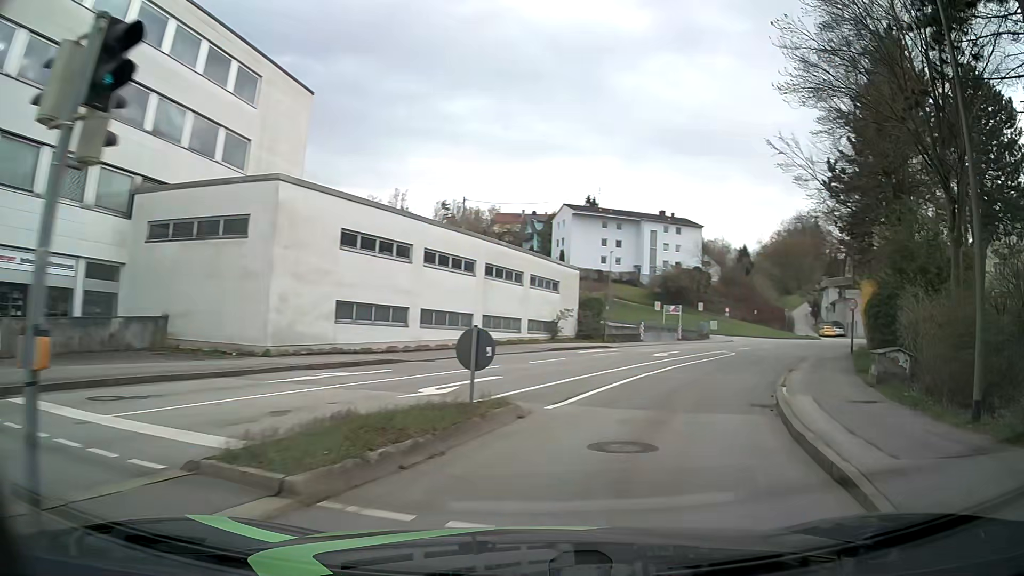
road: residential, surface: asphalt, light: Day
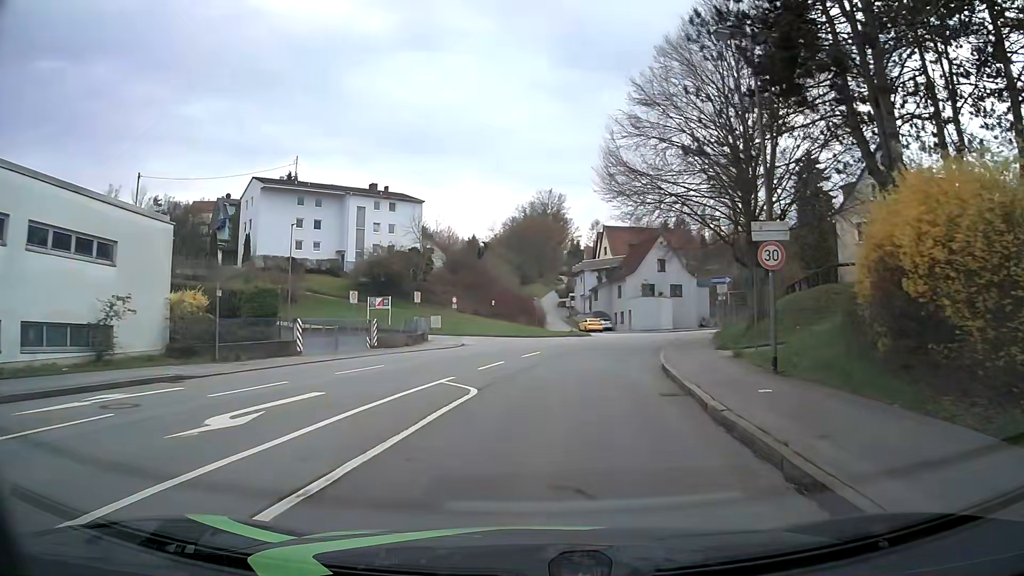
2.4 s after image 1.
(+5.5, +20.7) m; +24°
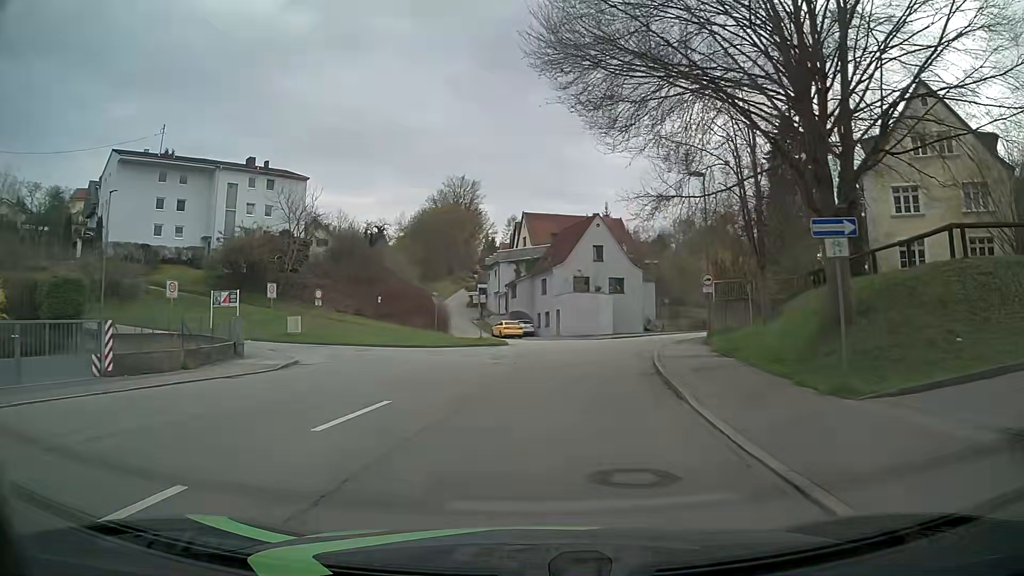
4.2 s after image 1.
(+0.8, +15.6) m; +7°
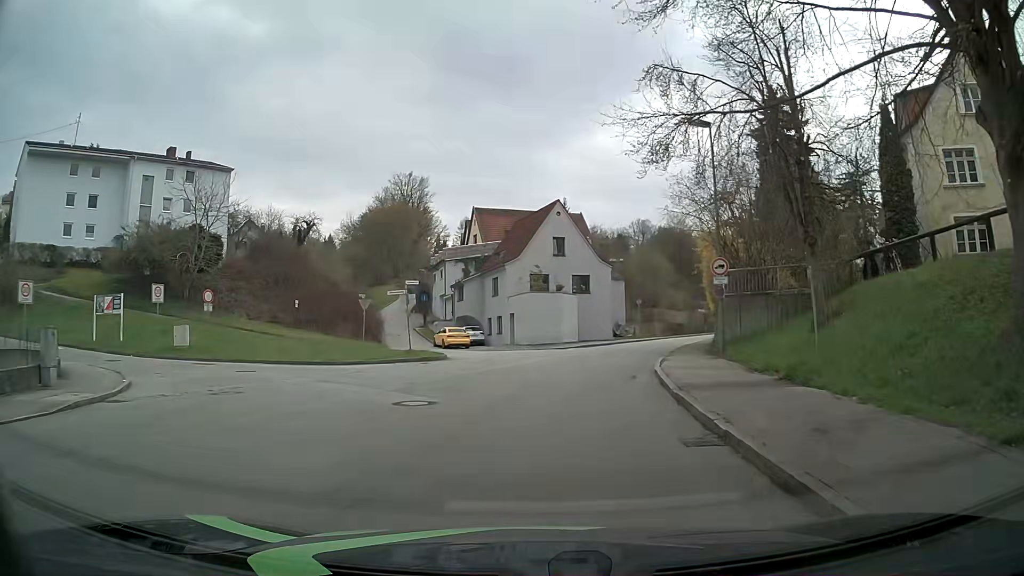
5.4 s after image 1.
(+0.3, +8.8) m; +3°
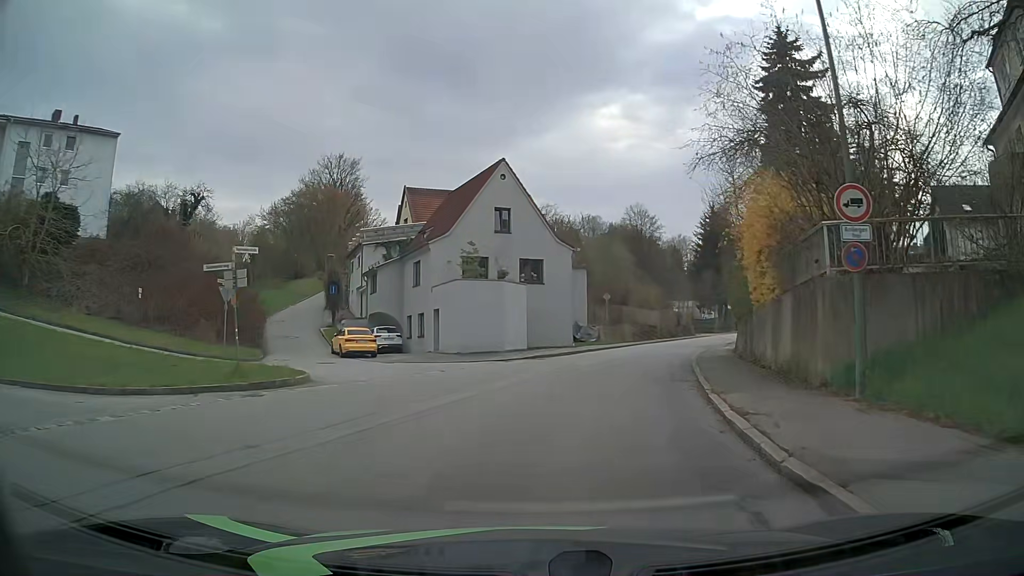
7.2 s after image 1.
(+0.6, +12.6) m; +5°
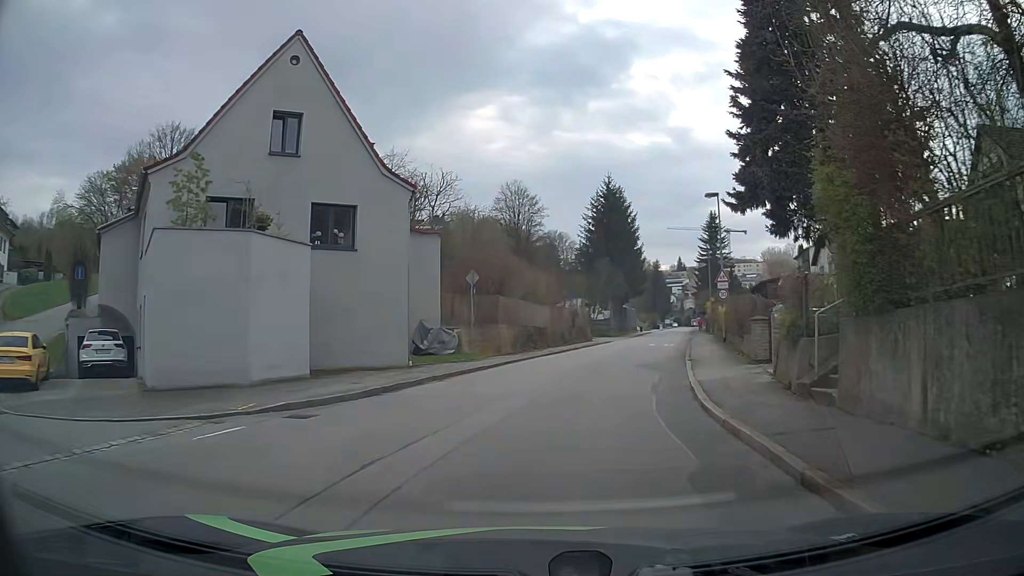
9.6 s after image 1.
(+1.7, +17.1) m; +11°
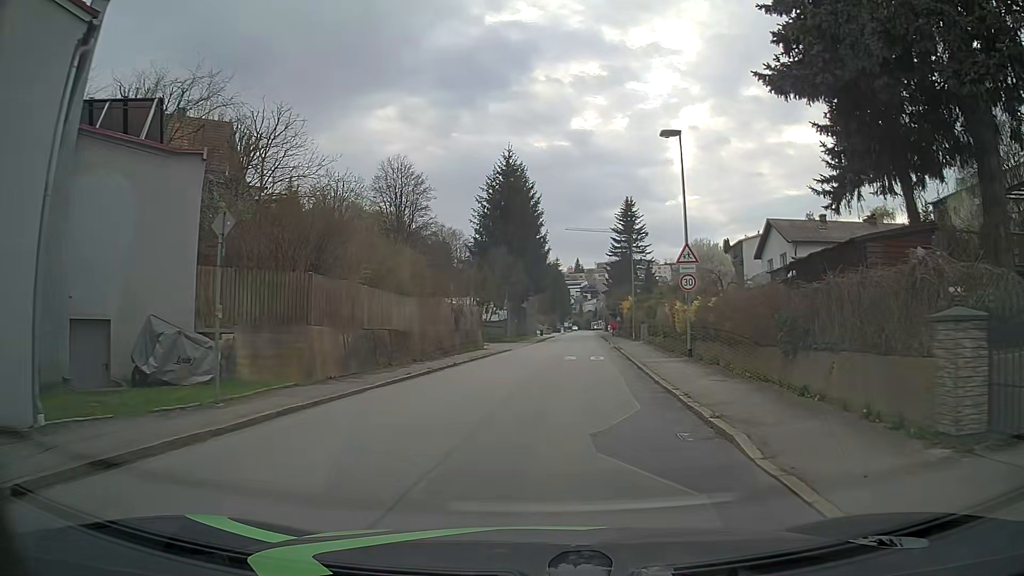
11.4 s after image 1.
(+0.9, +13.1) m; +9°
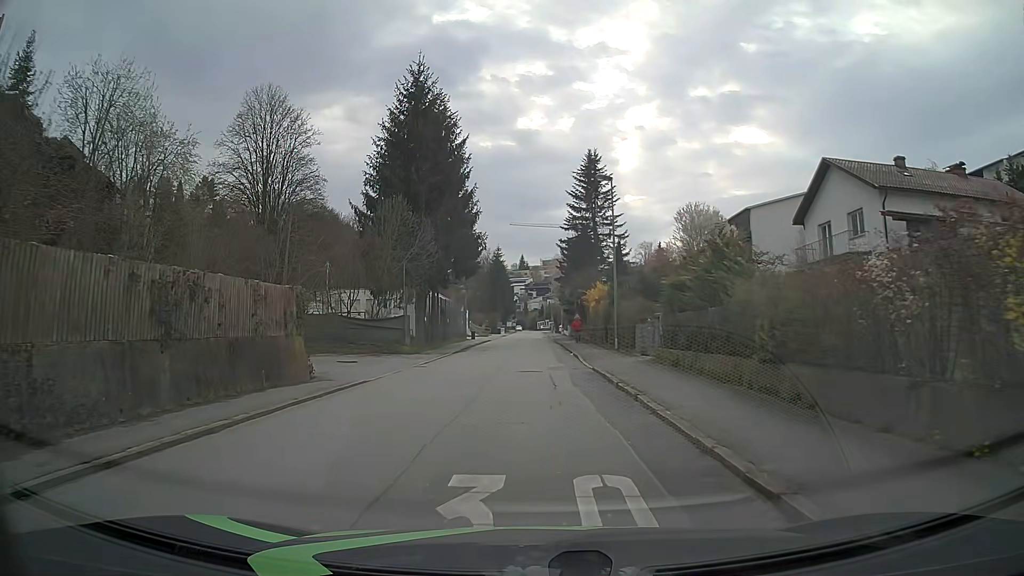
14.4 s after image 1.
(+1.5, +22.2) m; +5°
(0, +10) (0, +20) (0, +30) (0, +40) (0, +50) (0, +60) (0, +70) (-1, +80) (0, +90) (0, +100) m
